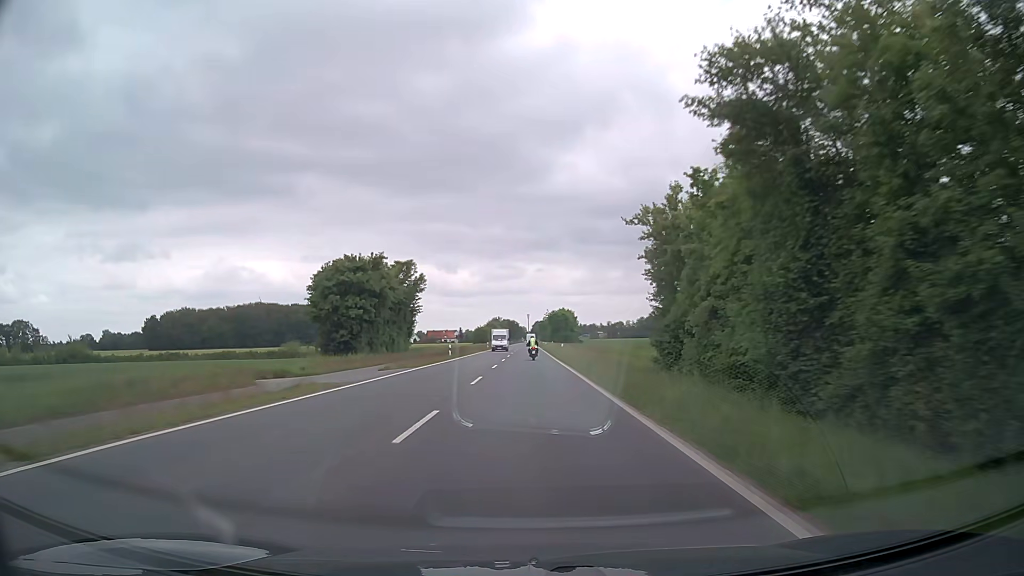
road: secondary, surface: asphalt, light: Day
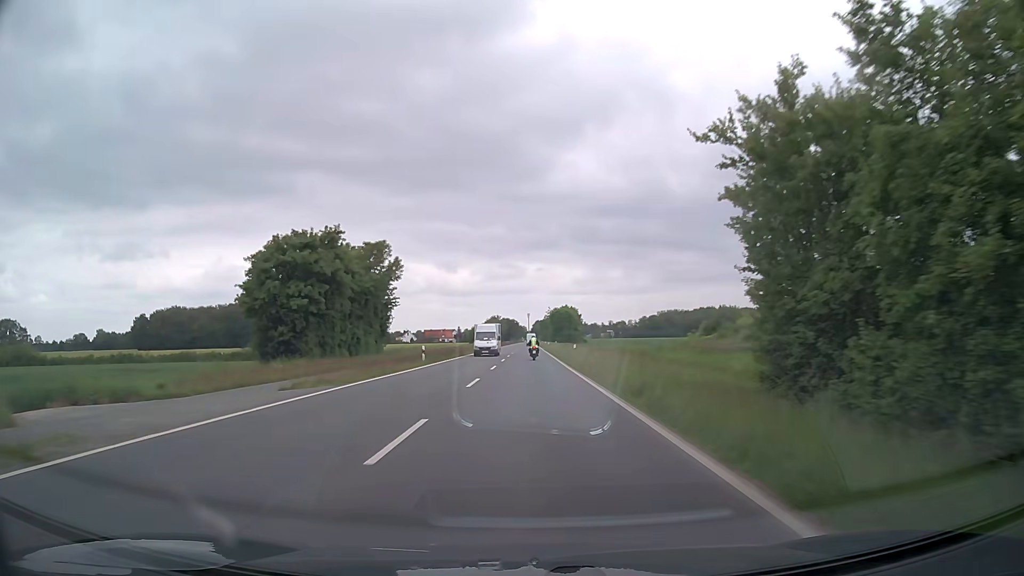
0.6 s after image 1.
(0.0, +13.5) m; 0°
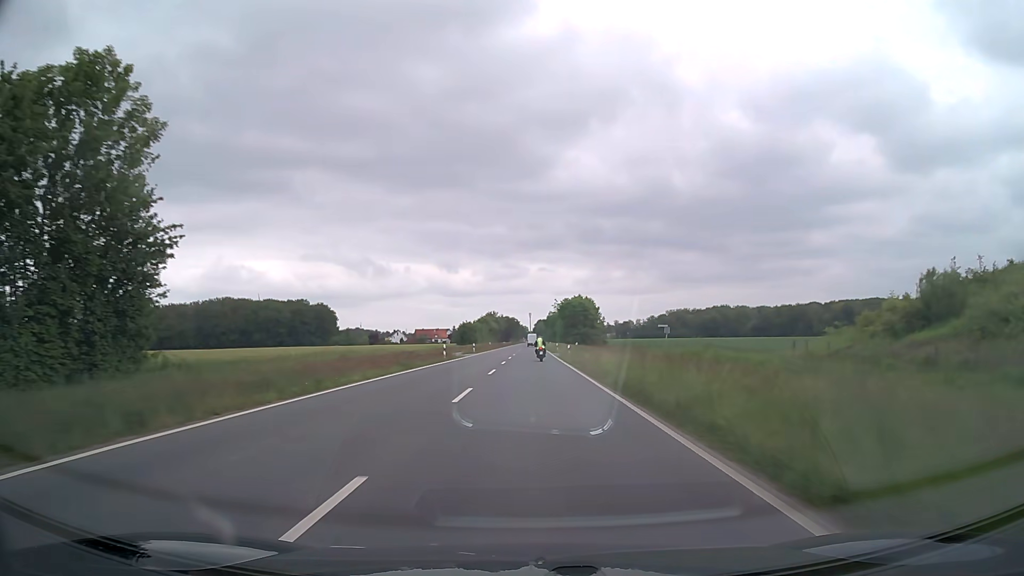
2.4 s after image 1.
(0.0, +40.7) m; 0°
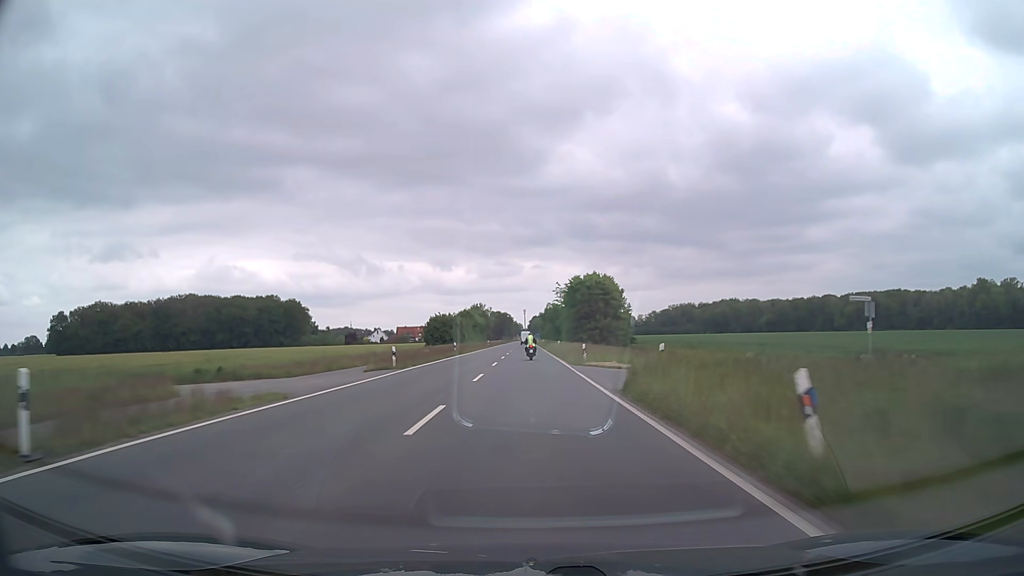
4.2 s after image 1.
(+0.2, +40.9) m; +1°
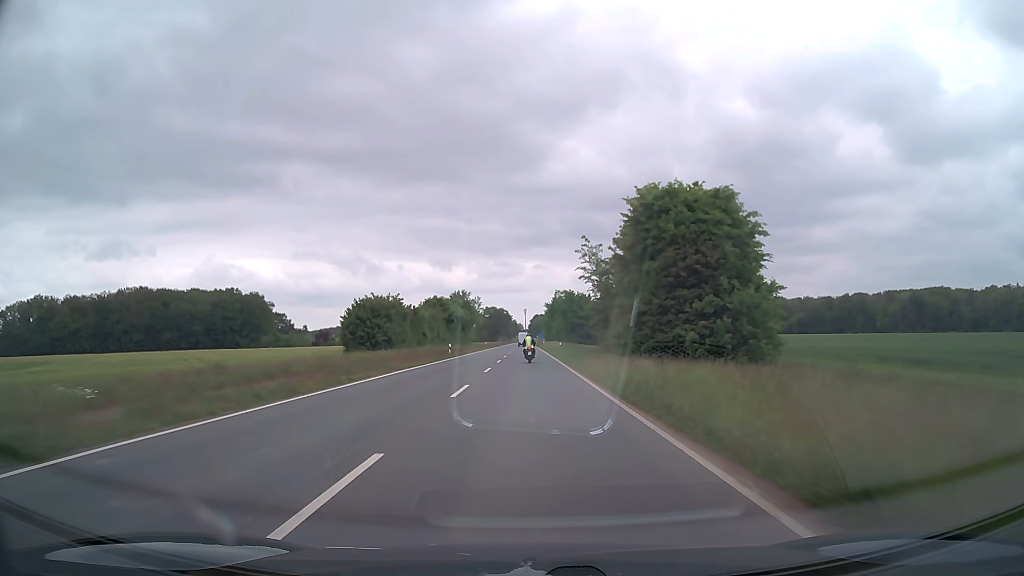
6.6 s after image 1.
(-0.1, +53.5) m; 0°
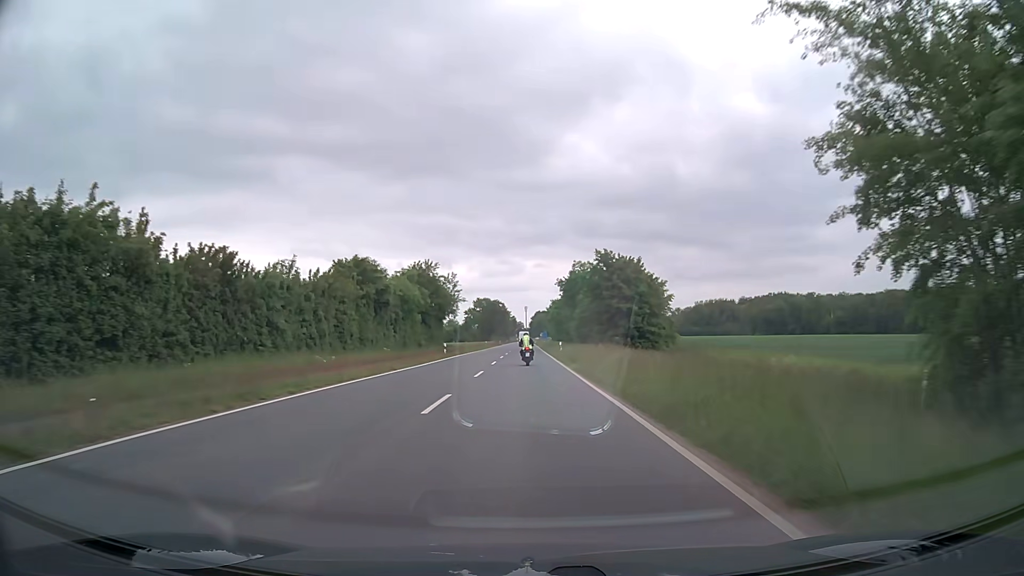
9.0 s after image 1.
(-0.1, +51.6) m; 0°
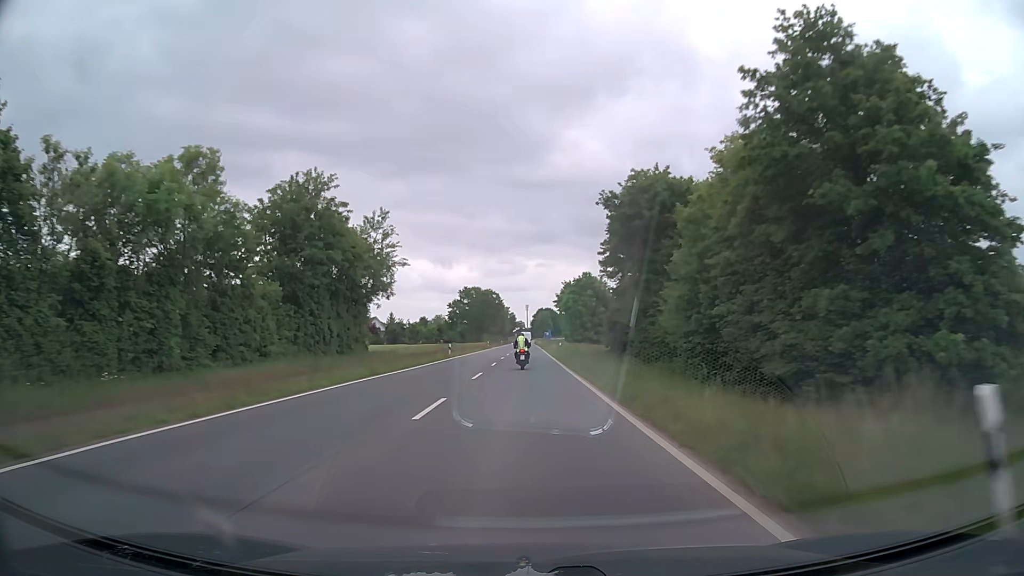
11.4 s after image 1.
(0.0, +48.3) m; 0°
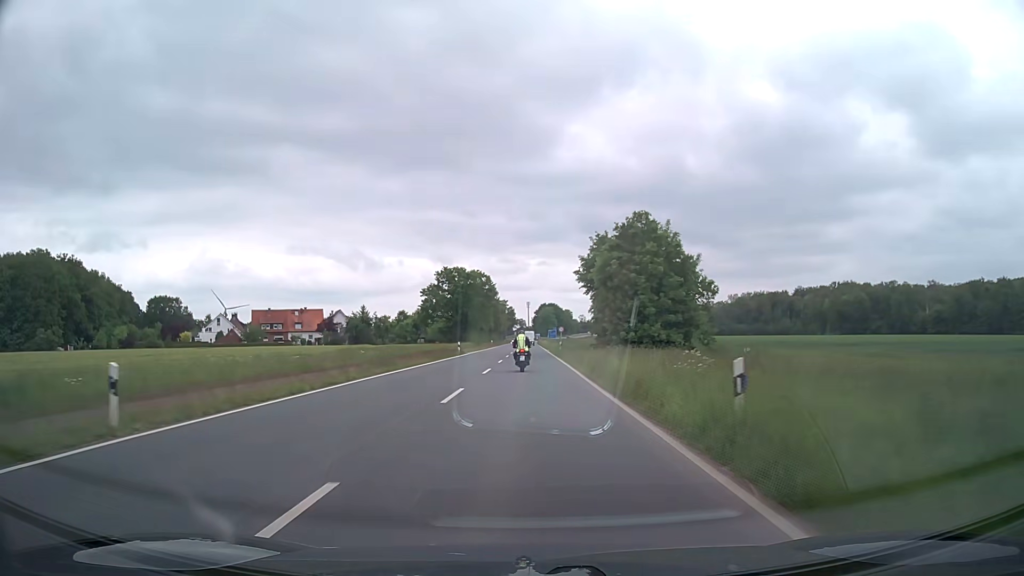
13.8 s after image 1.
(-0.1, +45.1) m; 0°
(0, +10) (0, +20) (0, +30) (0, +40) (0, +50) (0, +60) (0, +70) (0, +80) (0, +90) (0, +100) m
